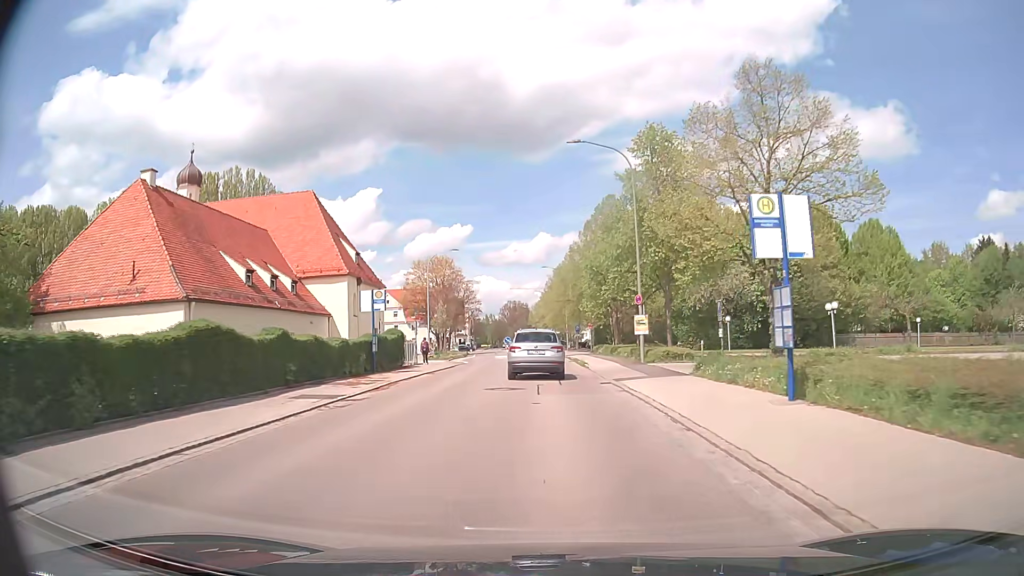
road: tertiary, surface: asphalt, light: Day
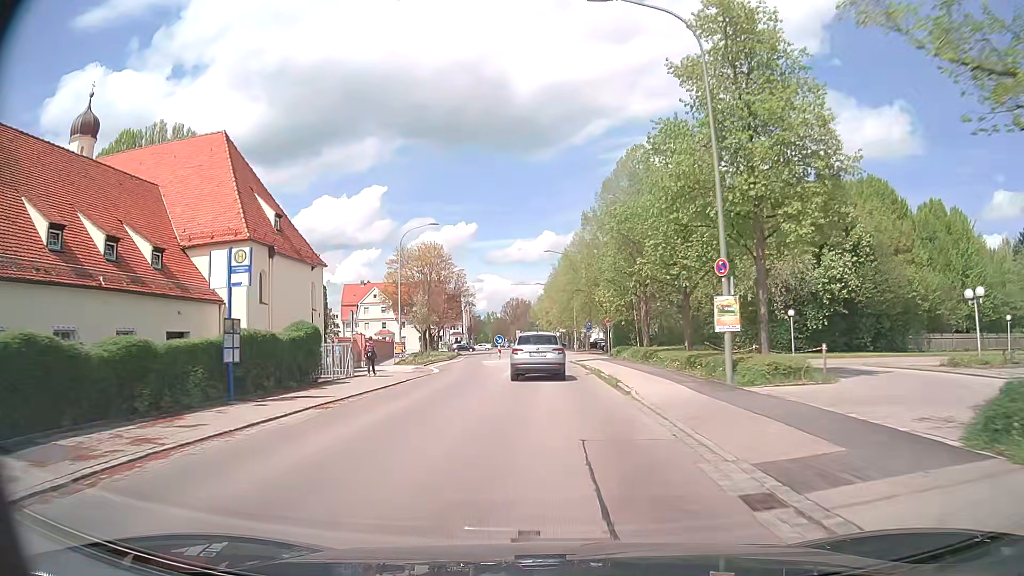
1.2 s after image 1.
(-0.1, +14.5) m; 0°
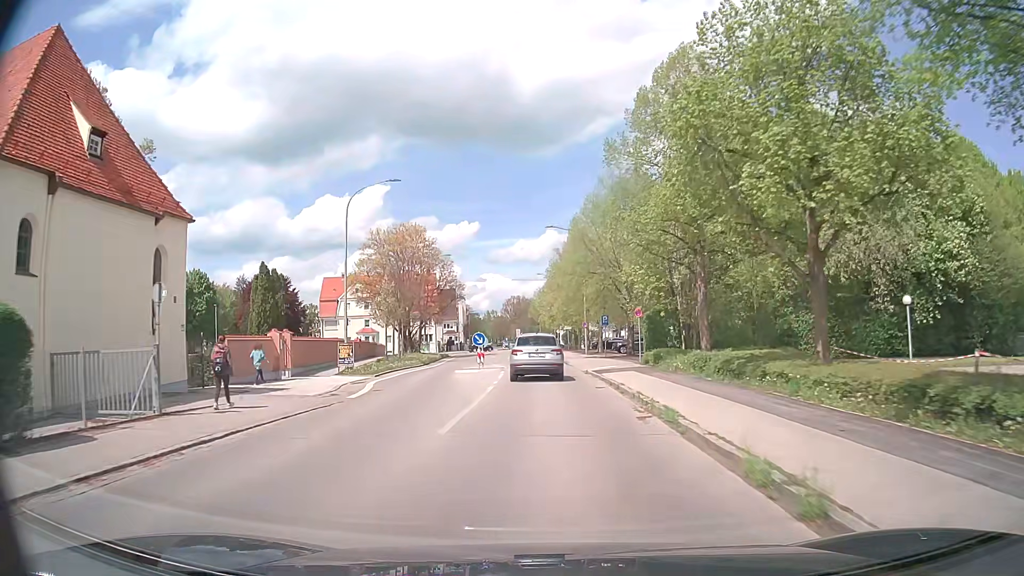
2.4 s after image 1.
(-0.1, +14.7) m; -1°
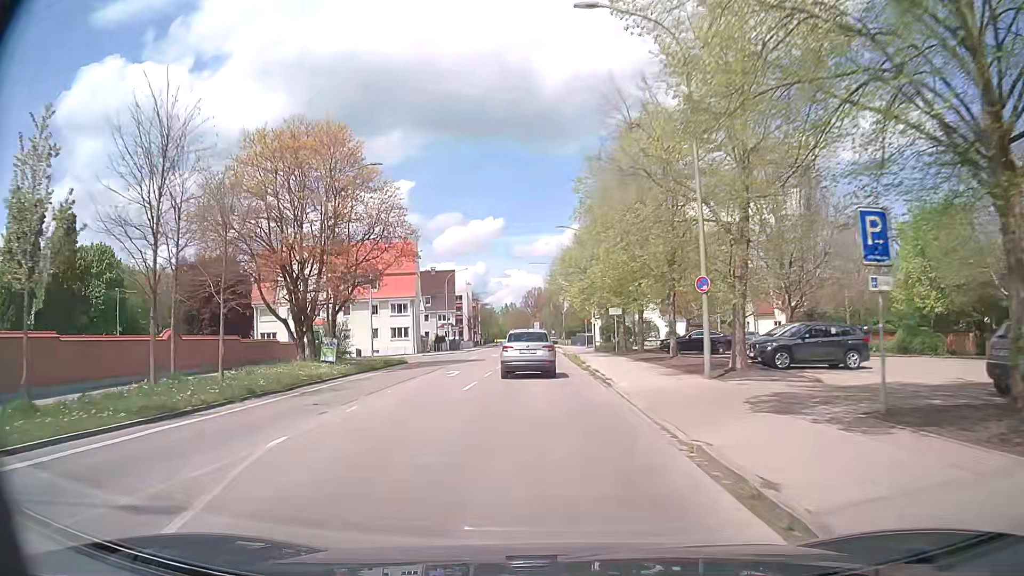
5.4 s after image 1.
(-0.2, +37.3) m; -2°
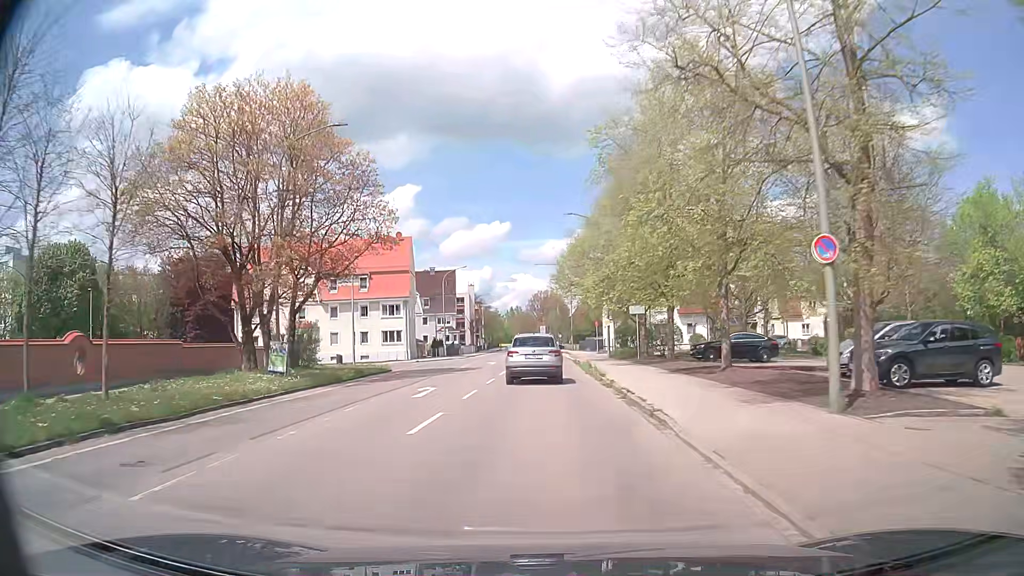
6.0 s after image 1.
(-0.1, +7.7) m; -1°
(0, +10) (0, +20) (0, +30) (0, +40) (0, +50) (0, +60) (0, +70) (0, +80) (0, +90) (-1, +100) m
